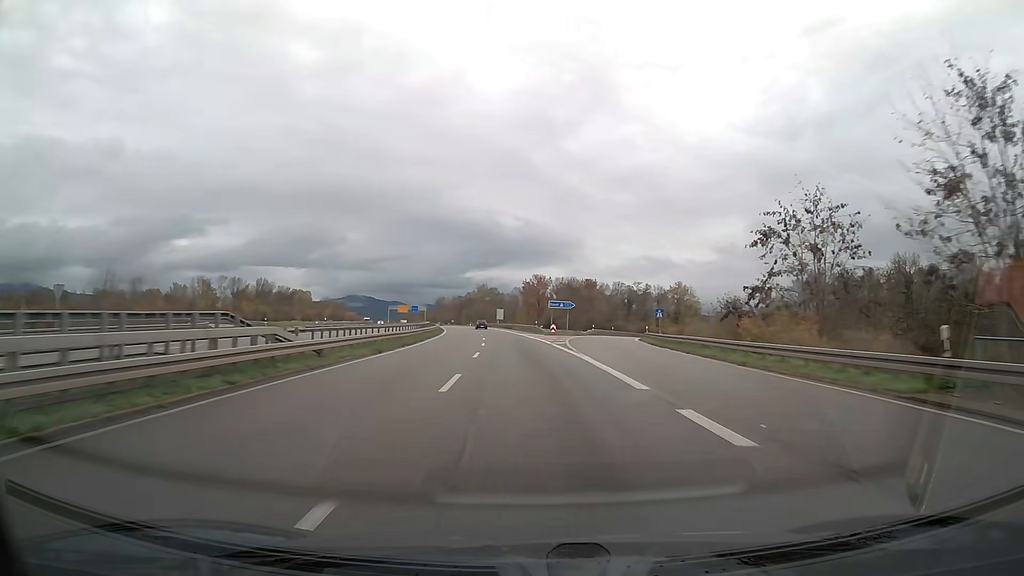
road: trunk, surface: asphalt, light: Day
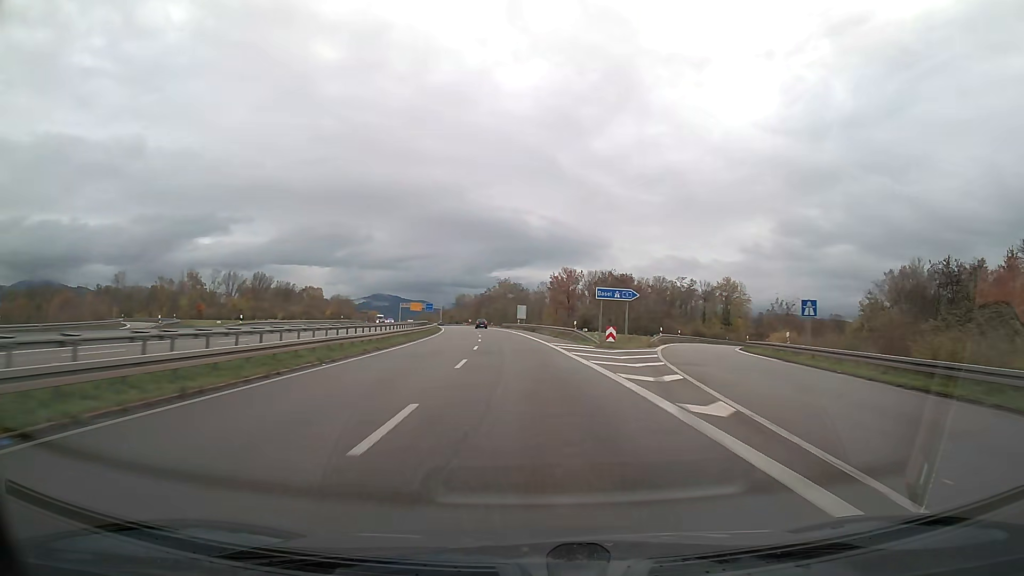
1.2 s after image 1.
(-0.6, +29.9) m; -2°
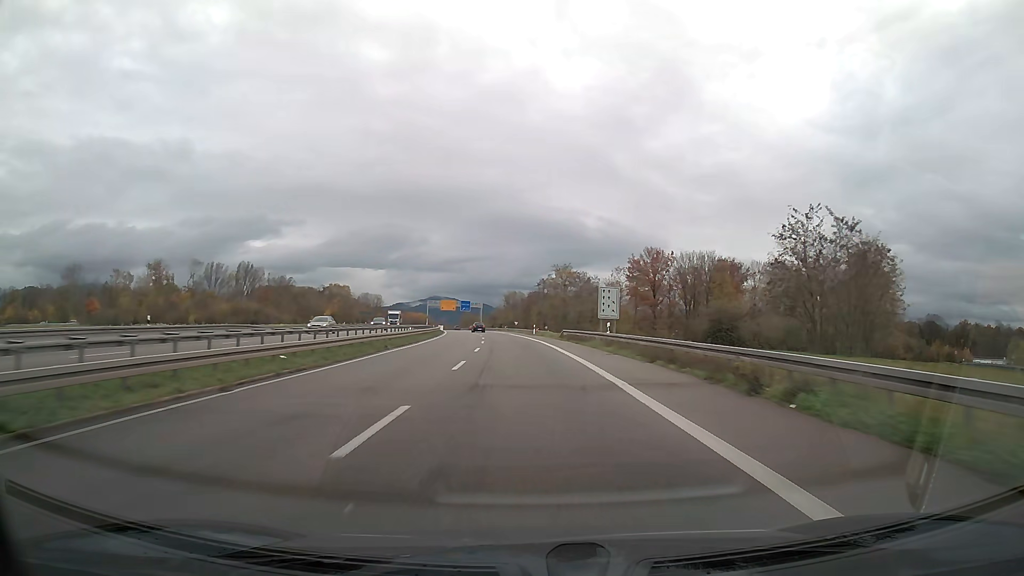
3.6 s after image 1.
(-2.5, +59.6) m; -5°
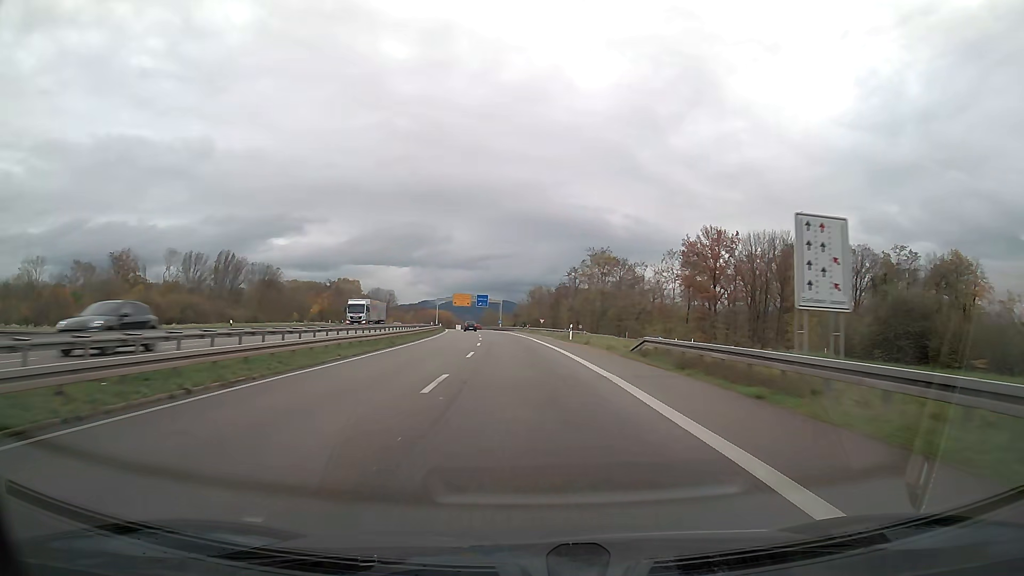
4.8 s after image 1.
(-0.6, +29.8) m; -2°
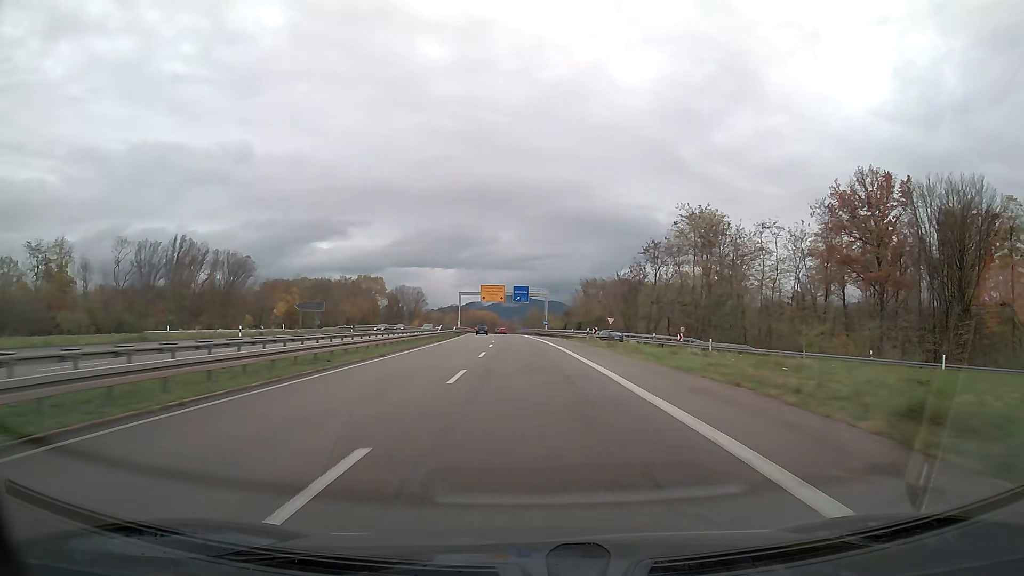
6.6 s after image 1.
(-1.6, +44.7) m; -4°
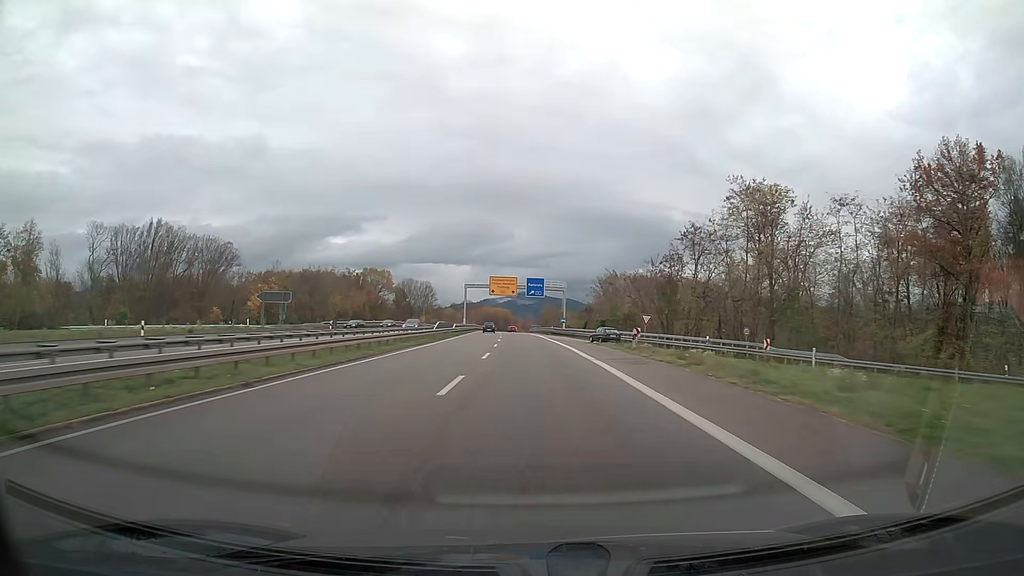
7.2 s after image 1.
(-0.2, +15.0) m; -1°
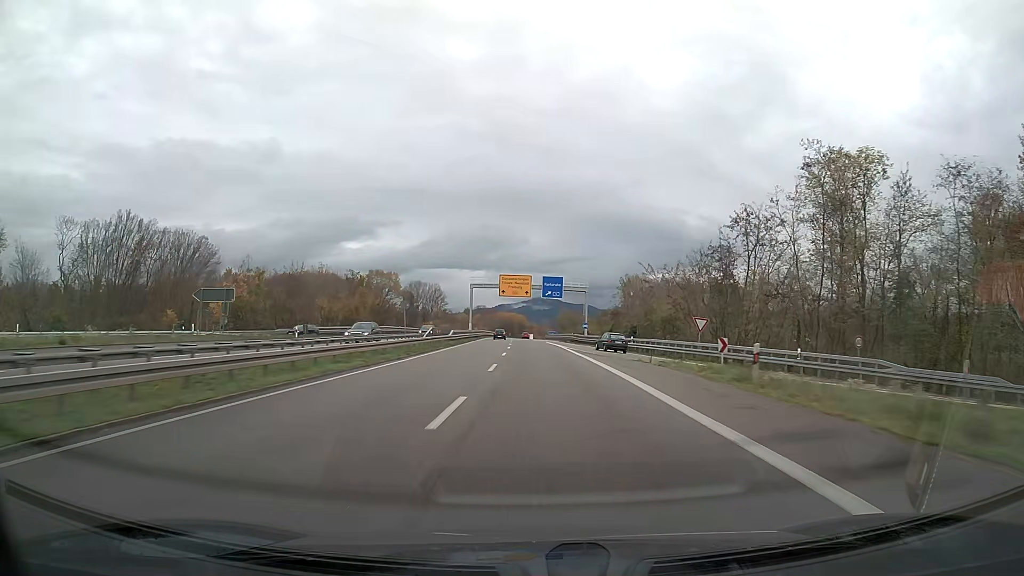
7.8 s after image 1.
(-0.2, +15.0) m; -1°
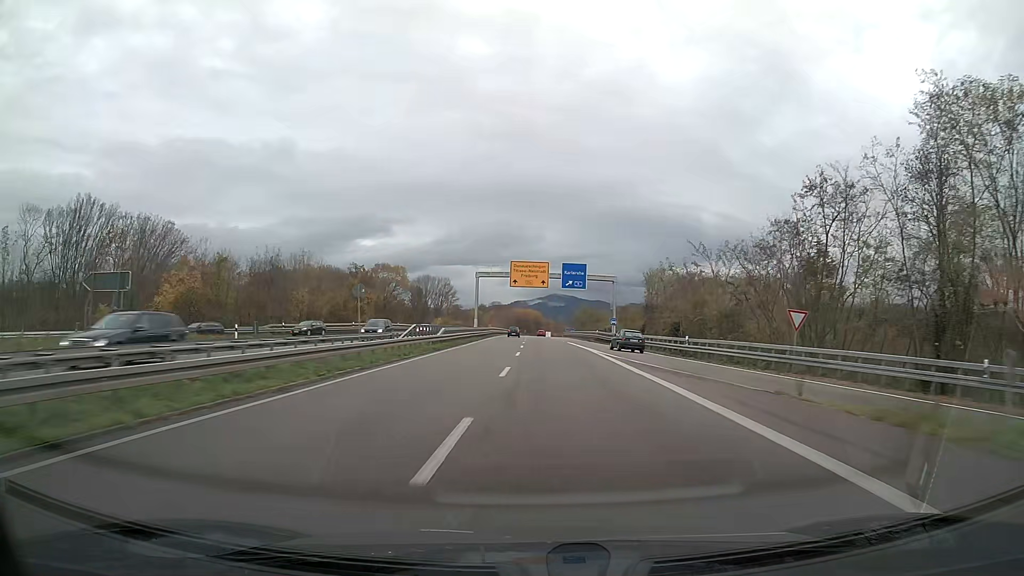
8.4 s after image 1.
(-0.2, +15.0) m; -1°
(0, +10) (0, +20) (0, +30) (-1, +40) (-1, +50) (-1, +60) (-1, +70) (-2, +80) (-2, +90) (-2, +100) m
